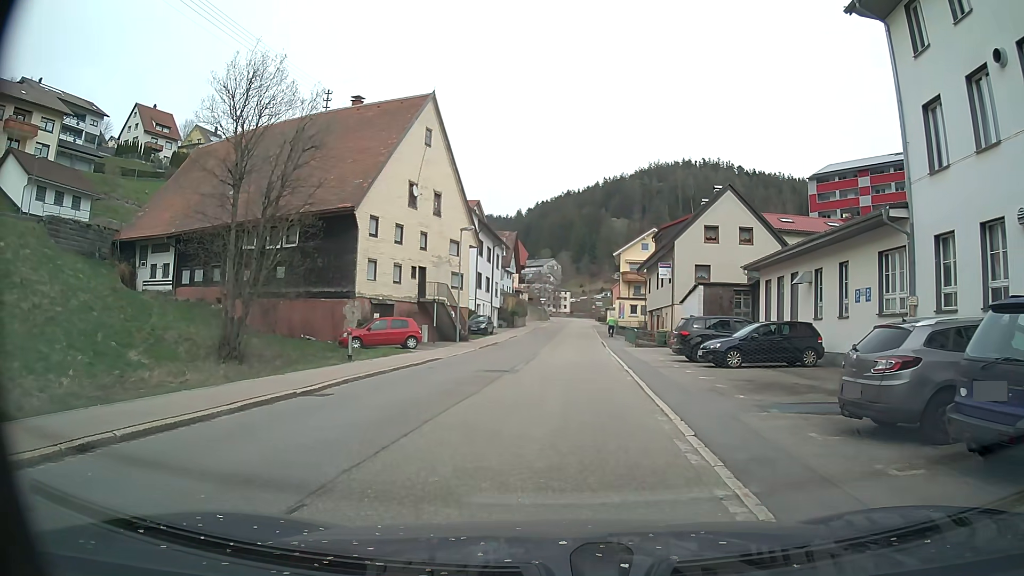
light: Day
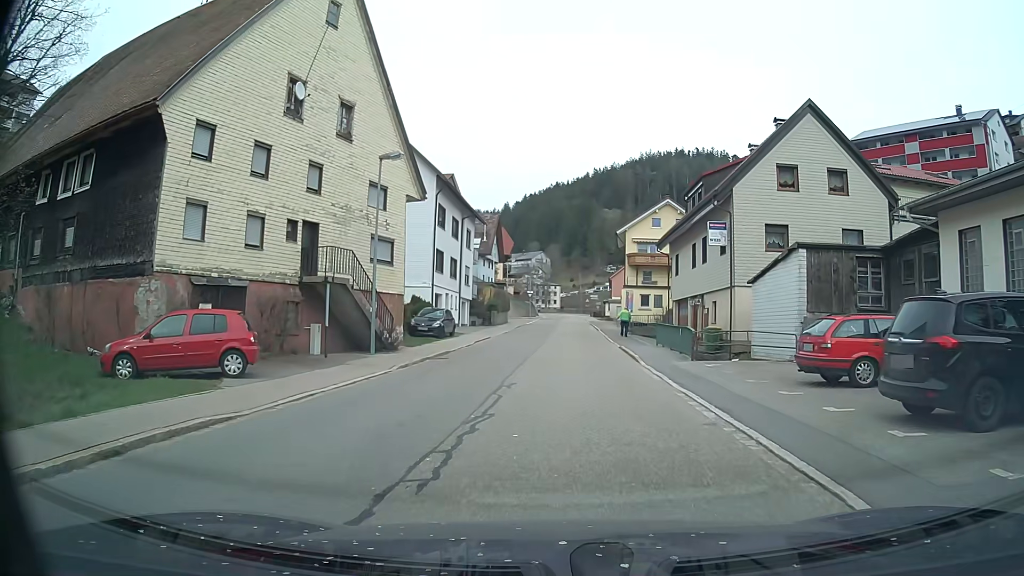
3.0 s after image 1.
(+0.3, +17.3) m; +2°
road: secondary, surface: asphalt
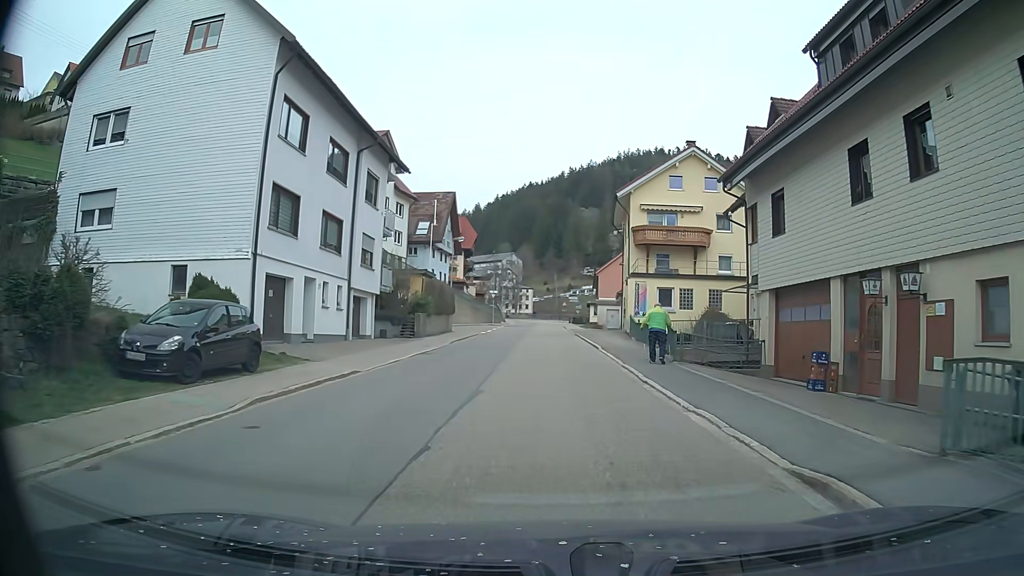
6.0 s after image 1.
(+0.3, +22.7) m; +2°
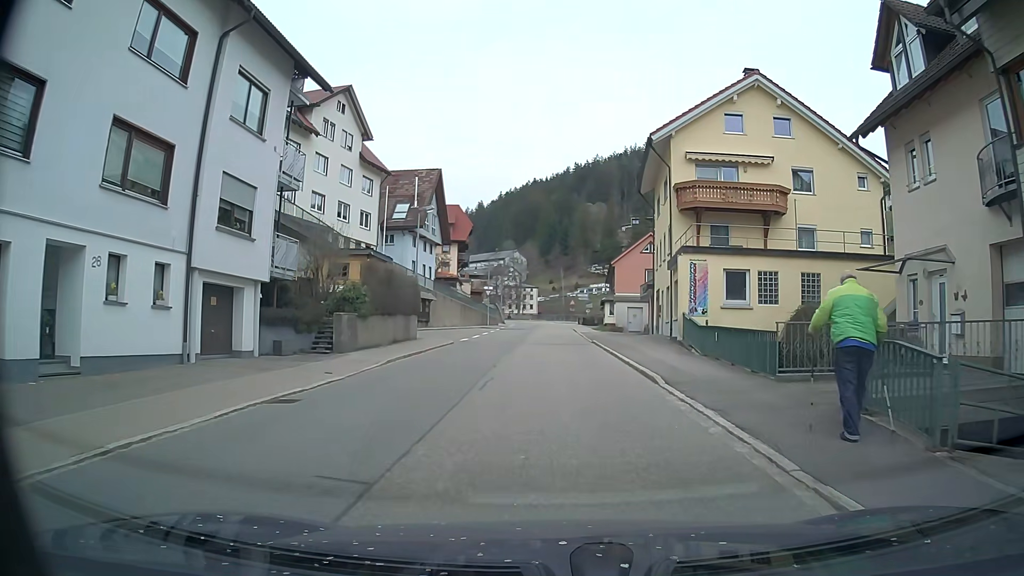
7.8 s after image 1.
(0.0, +13.7) m; -1°
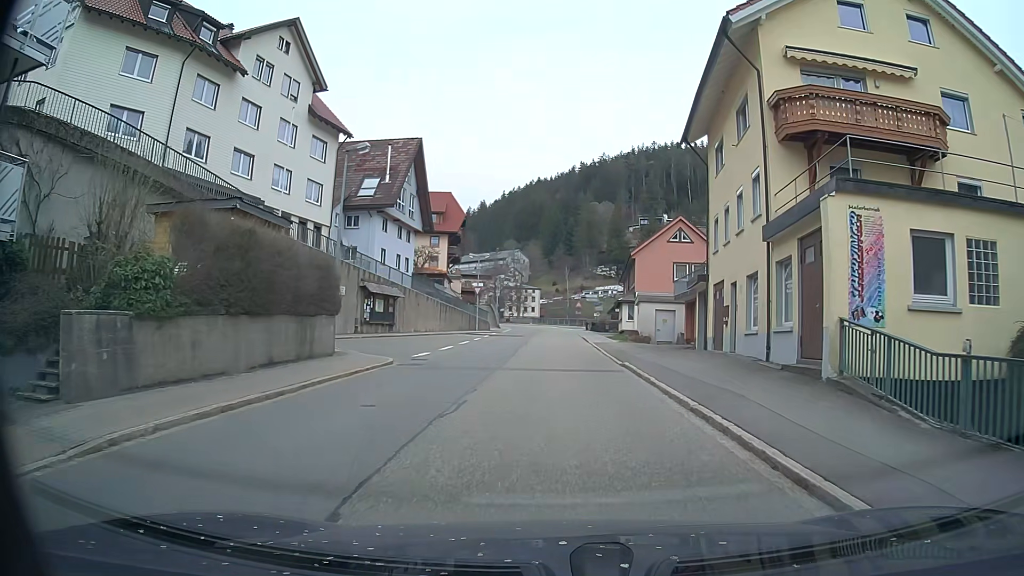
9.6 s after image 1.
(+0.1, +12.9) m; +1°
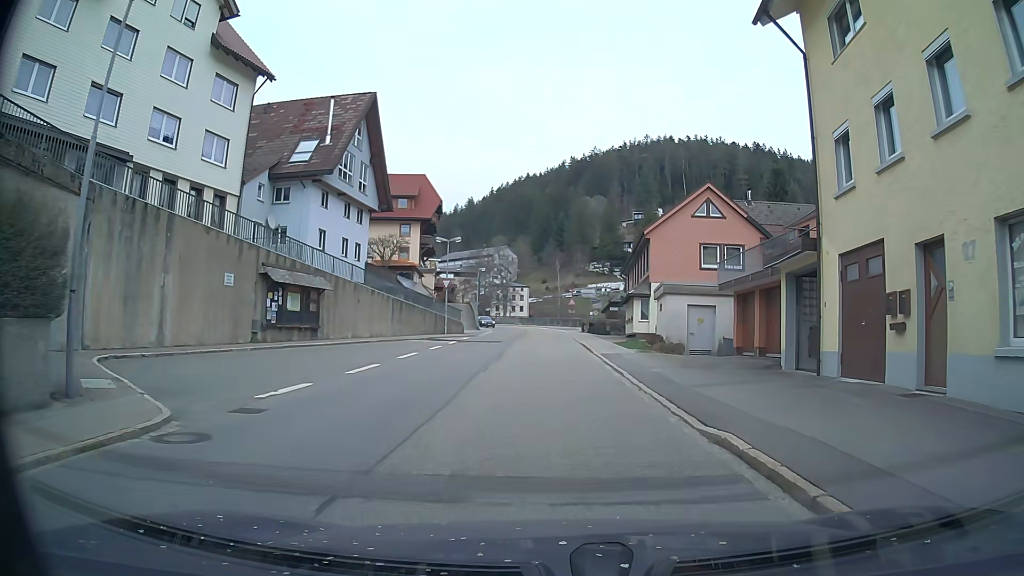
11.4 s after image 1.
(0.0, +12.0) m; 0°
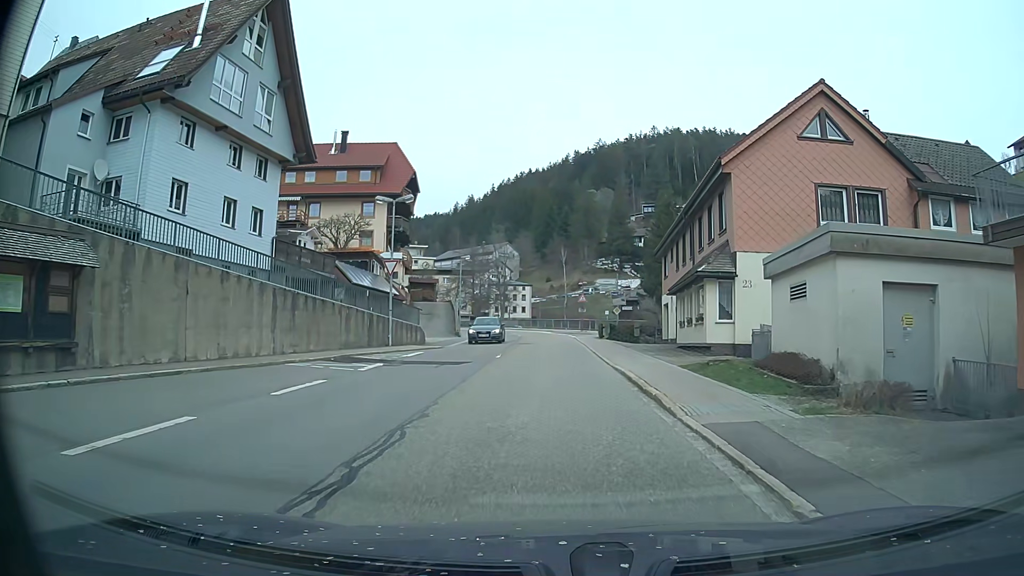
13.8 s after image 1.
(0.0, +17.0) m; 0°
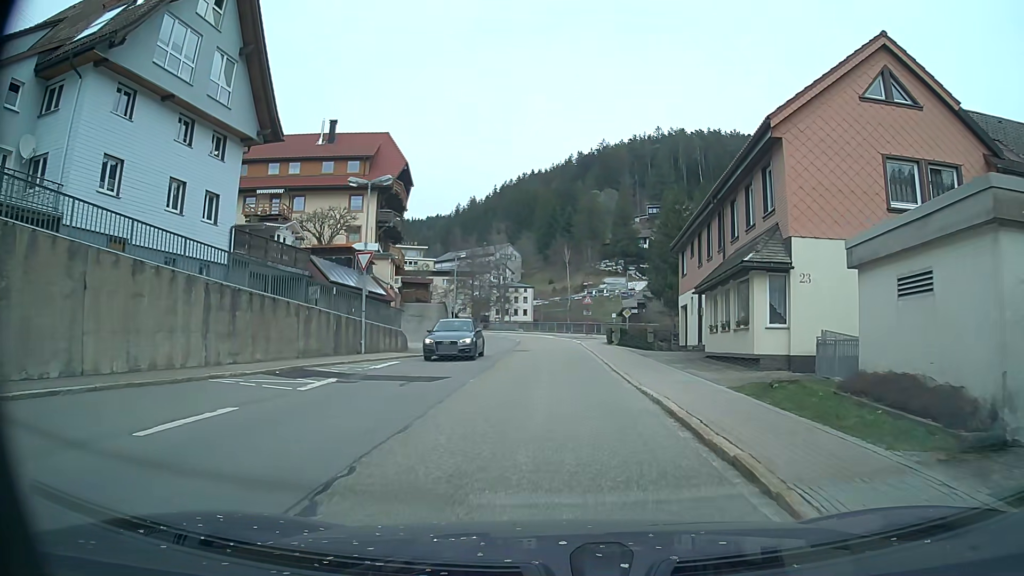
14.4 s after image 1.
(0.0, +4.7) m; -1°
(0, +10) (0, +20) (0, +30) (0, +40) (-1, +50) (-3, +60) (-6, +69) (-11, +78) (-17, +86) (-23, +94) m
